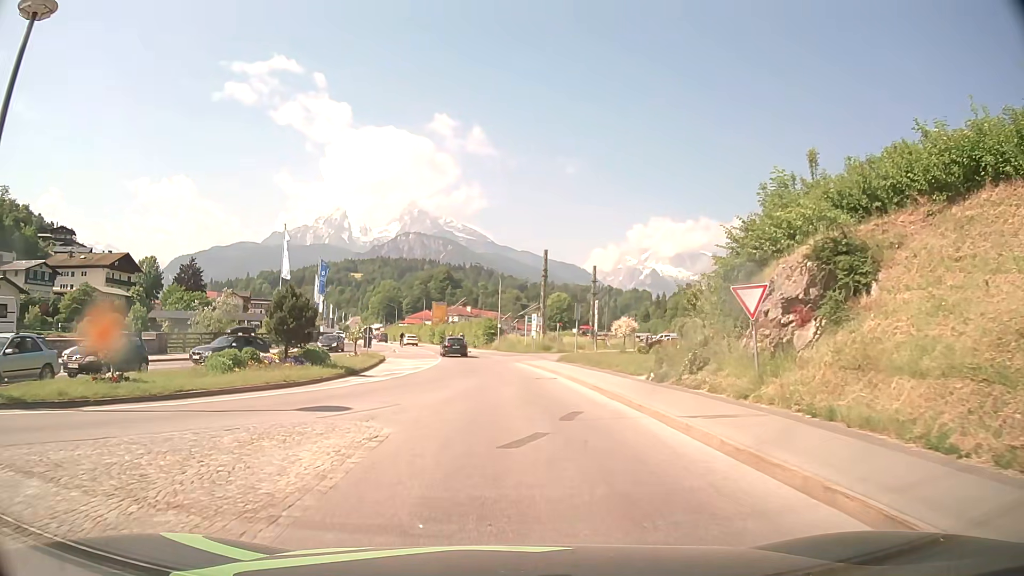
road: tertiary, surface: asphalt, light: Day
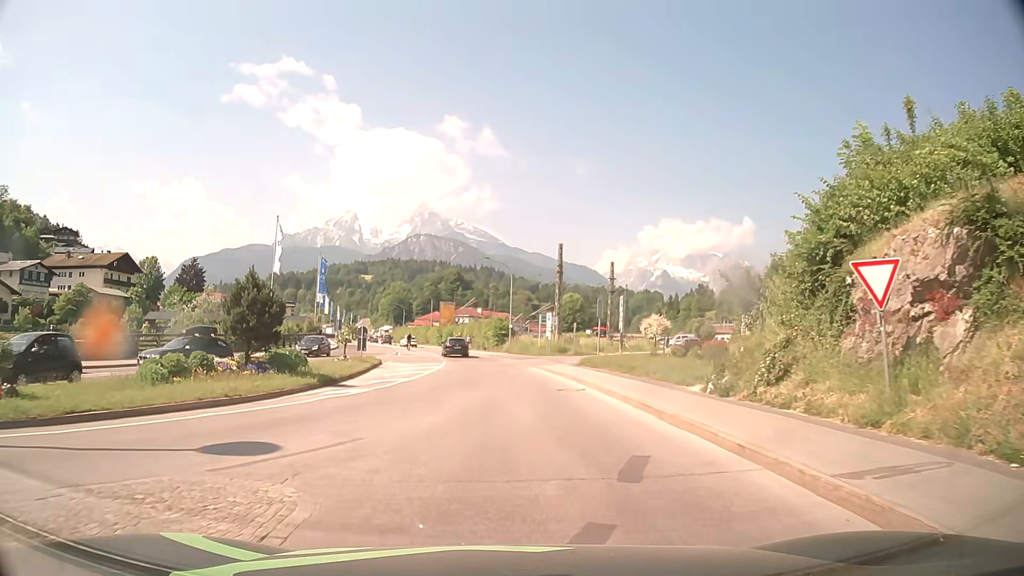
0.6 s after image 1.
(0.0, +5.0) m; -1°
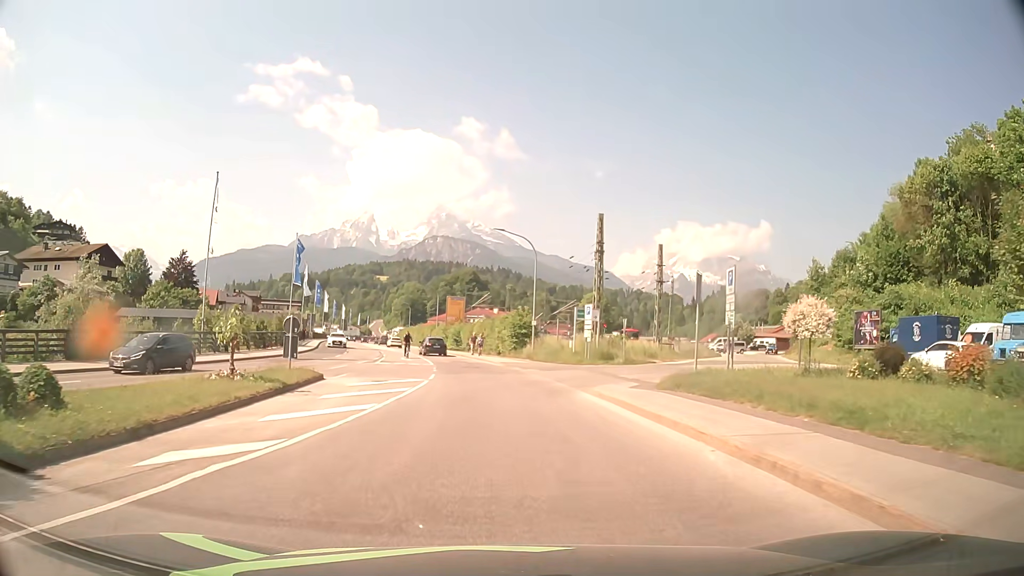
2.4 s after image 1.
(-0.3, +15.5) m; -2°
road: primary
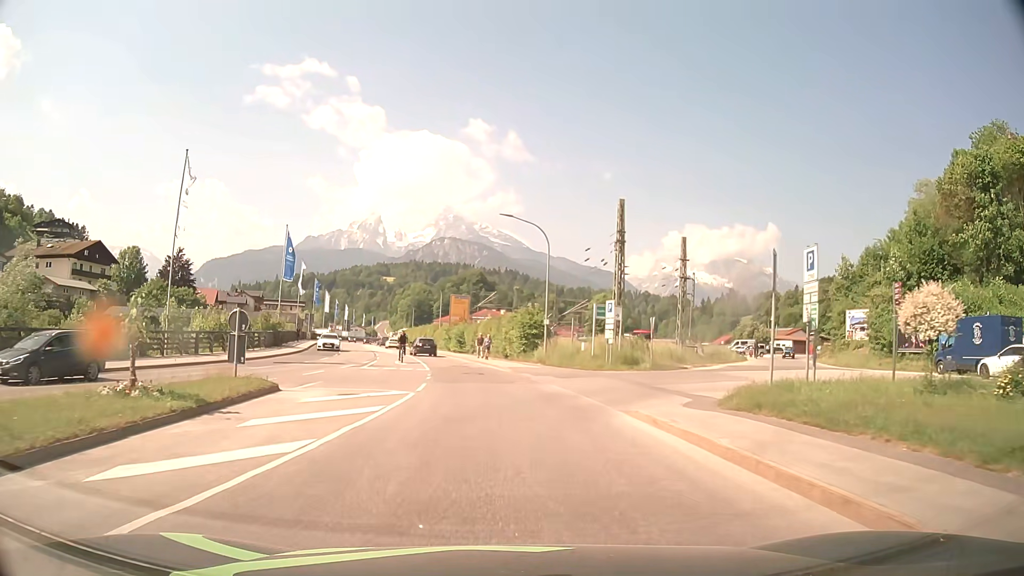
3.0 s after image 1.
(0.0, +5.4) m; 0°
(0, +10) (-1, +20) (-2, +30) (-3, +40) (-5, +50) (-8, +59) (-10, +69) (-12, +79) (-15, +89) (-17, +98) m
